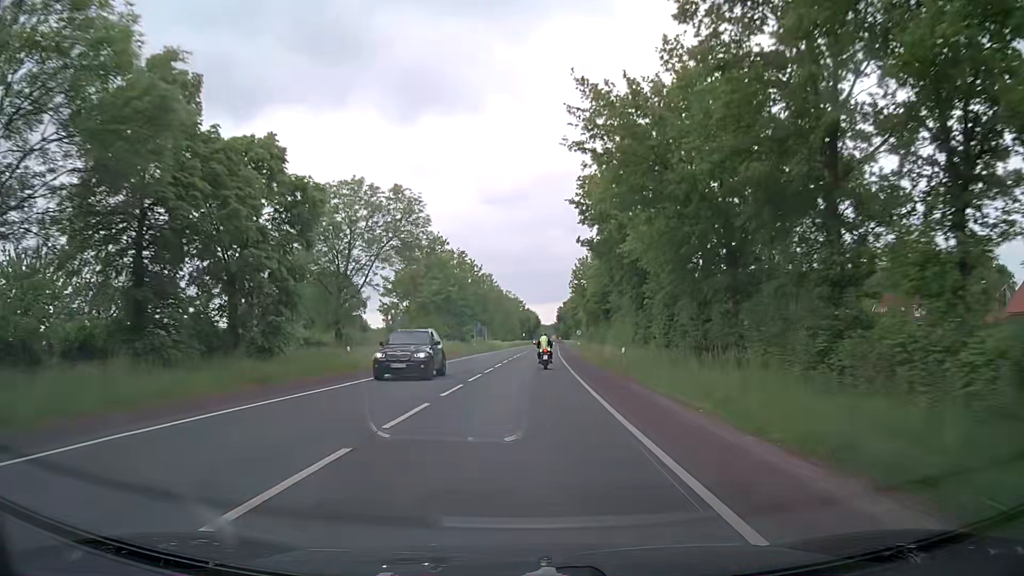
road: secondary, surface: asphalt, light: Day
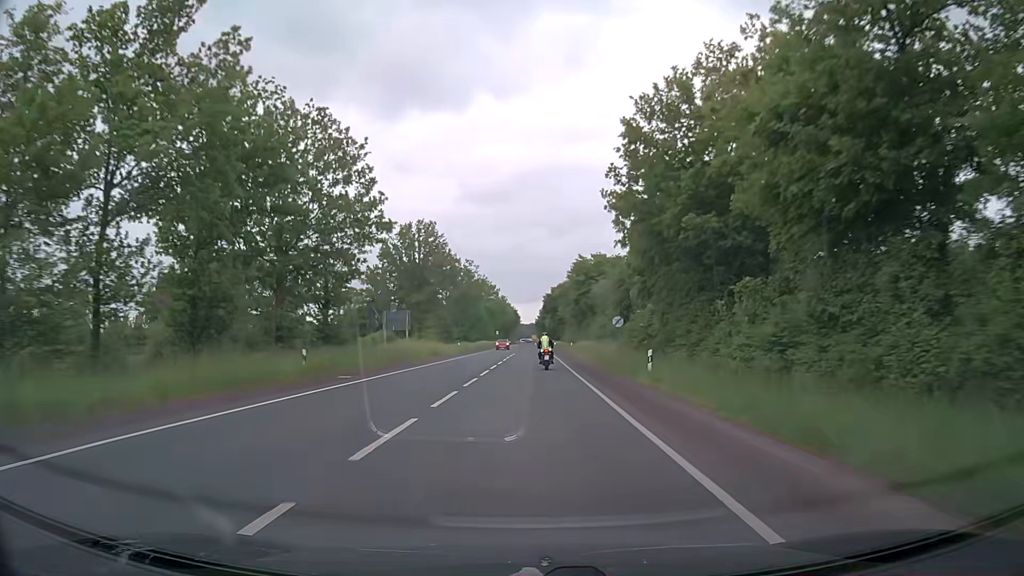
(+1.0, +56.4) m; +2°
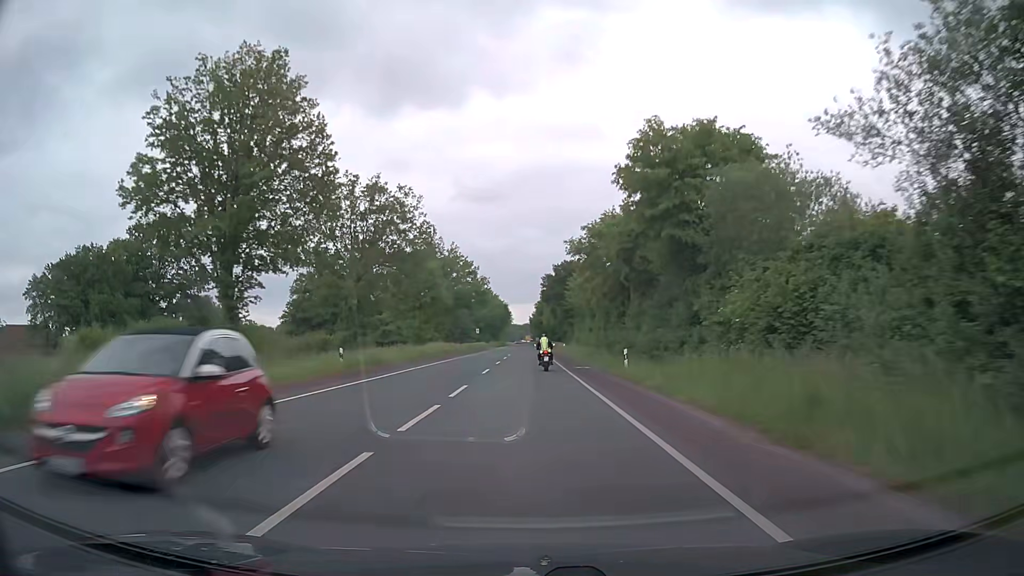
(+0.1, +45.0) m; 0°
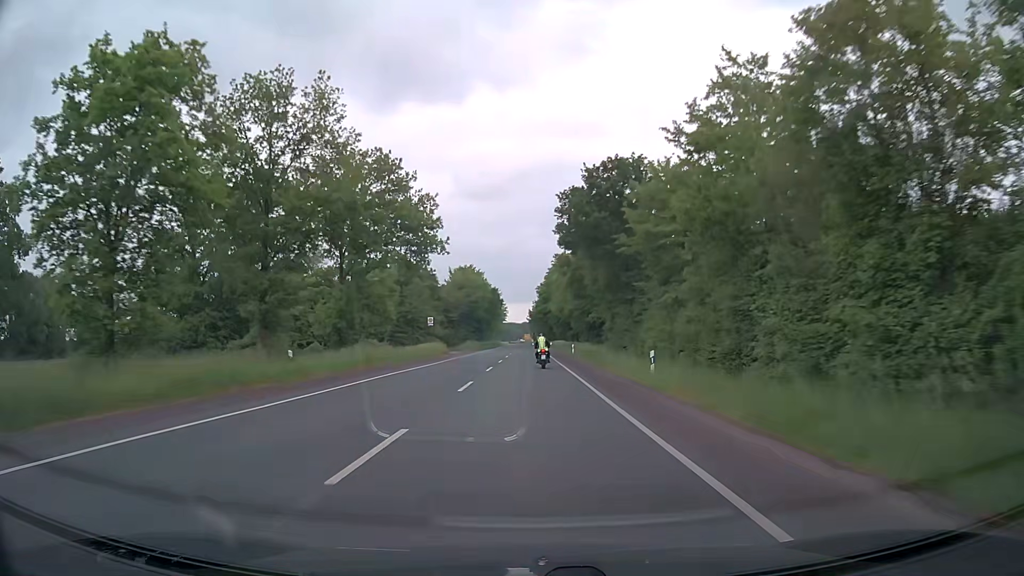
(+0.1, +56.7) m; 0°
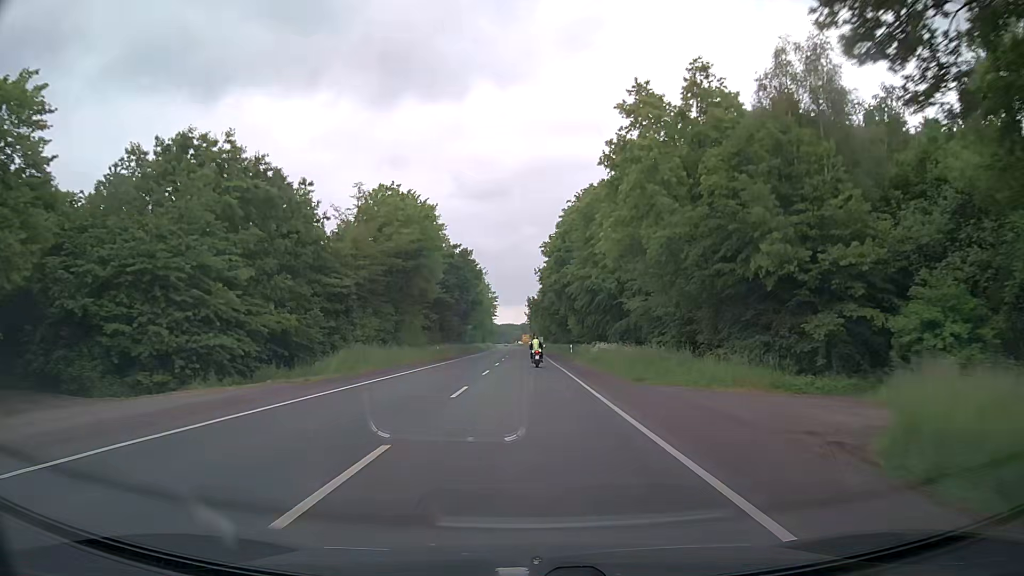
(+0.1, +60.2) m; 0°
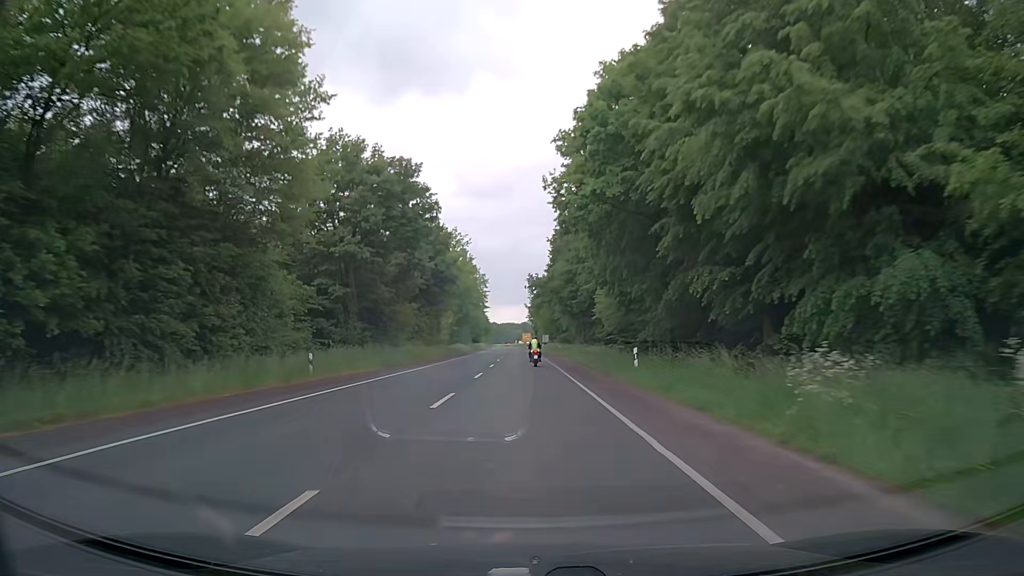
(0.0, +37.9) m; 0°
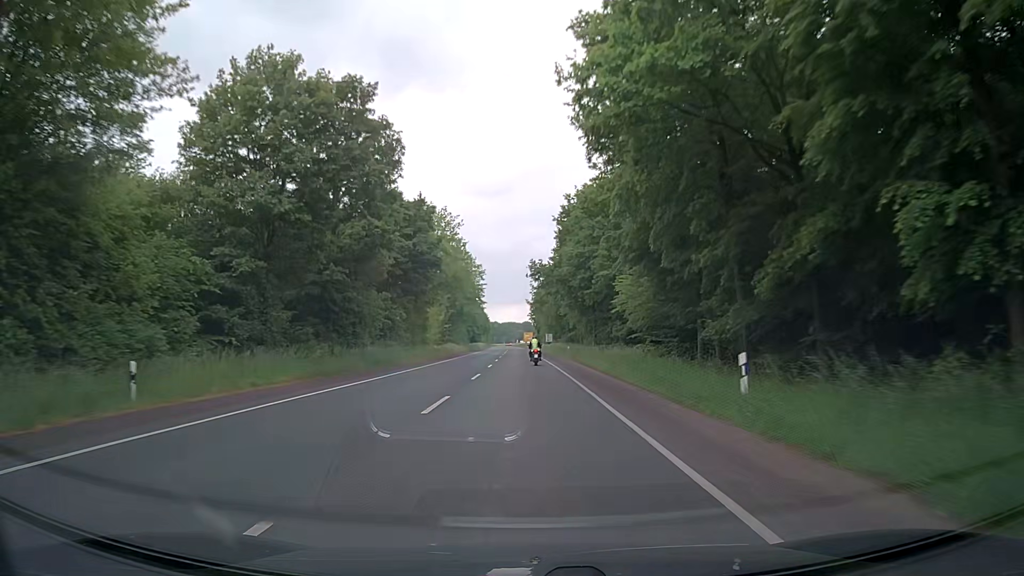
(-0.1, +12.9) m; 0°
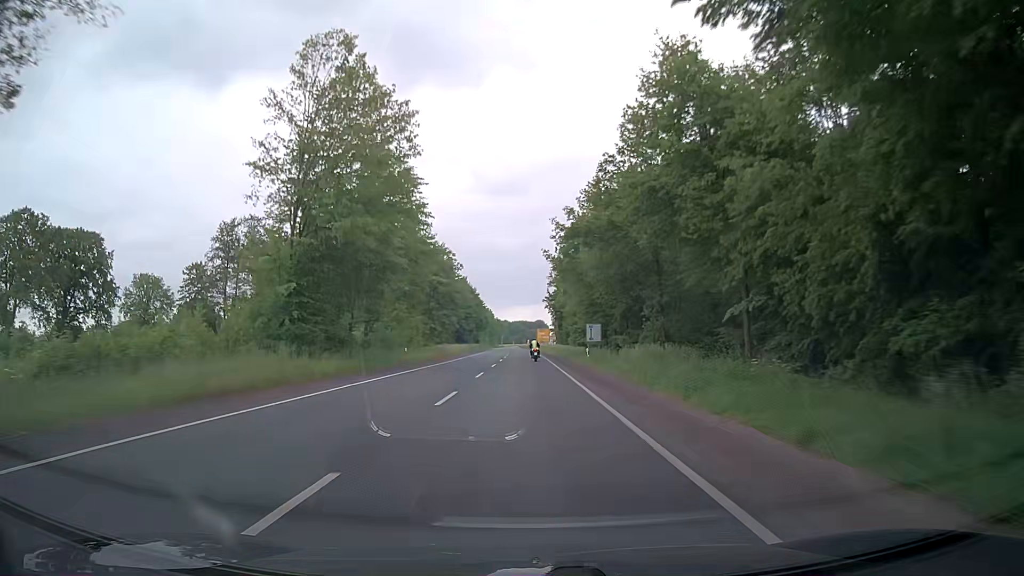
(-0.8, +68.4) m; -1°
(0, +10) (0, +20) (0, +30) (0, +40) (0, +50) (-1, +60) (-1, +70) (-1, +80) (-1, +90) (-2, +100) m
